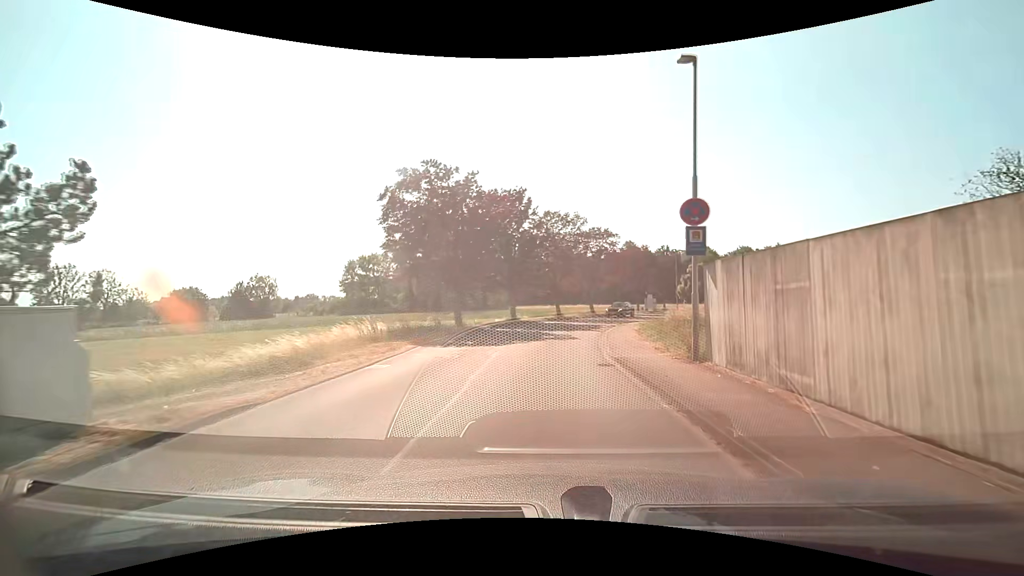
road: unclassified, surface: asphalt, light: Day
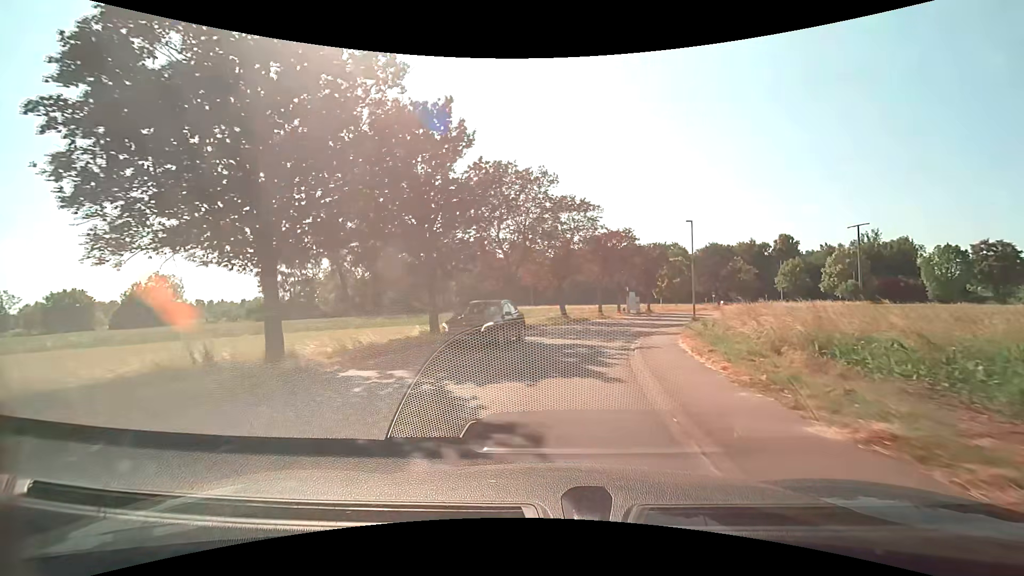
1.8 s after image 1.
(+0.6, +16.7) m; +5°
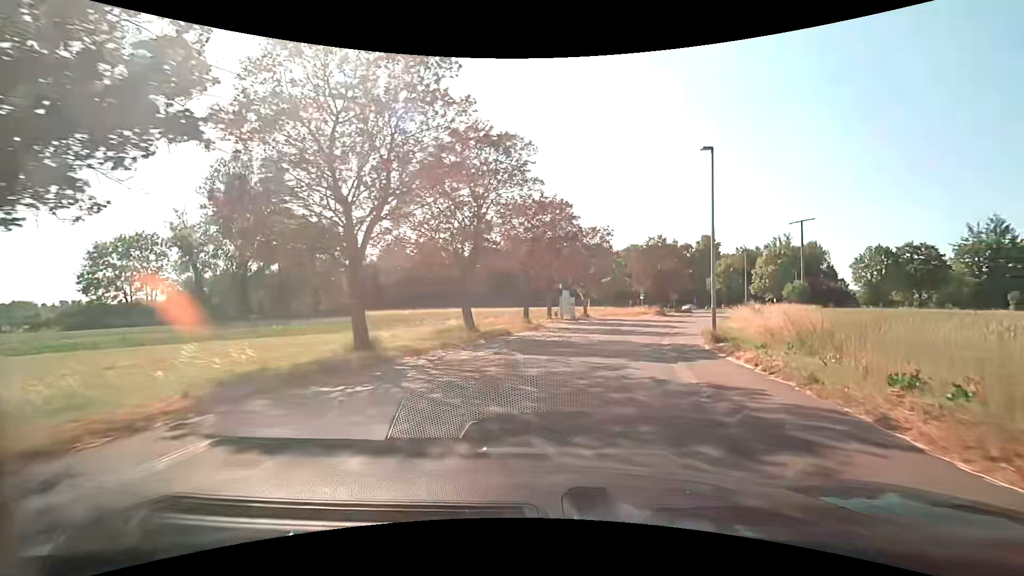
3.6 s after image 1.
(+0.8, +16.1) m; +9°
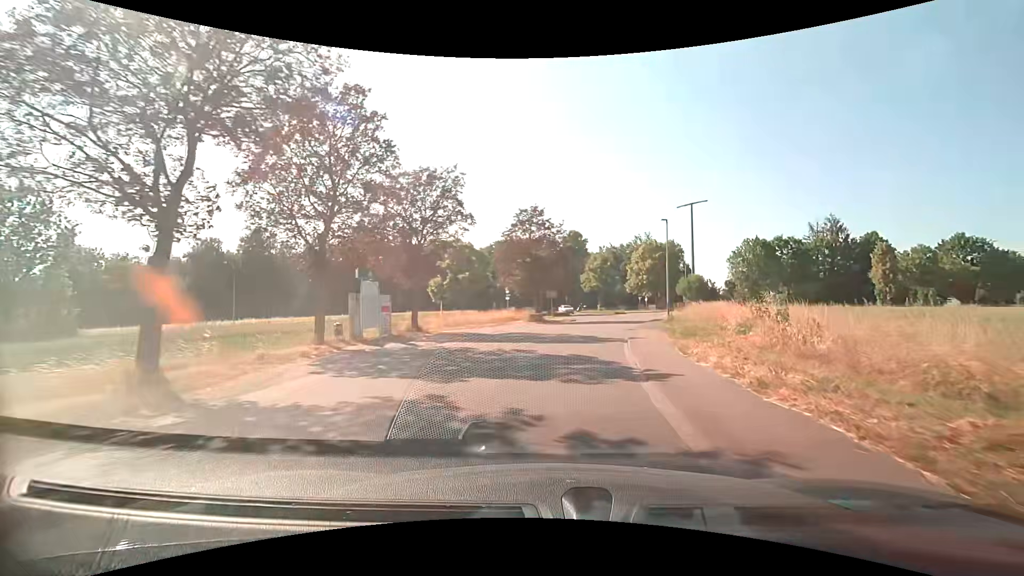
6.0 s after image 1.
(+3.3, +20.8) m; +16°
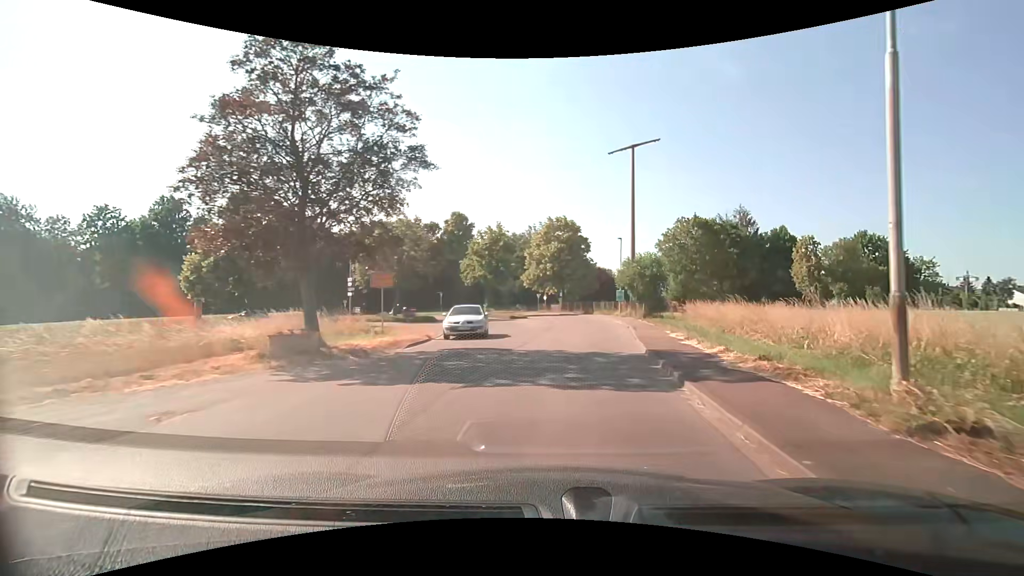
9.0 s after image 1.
(+2.6, +26.8) m; +13°
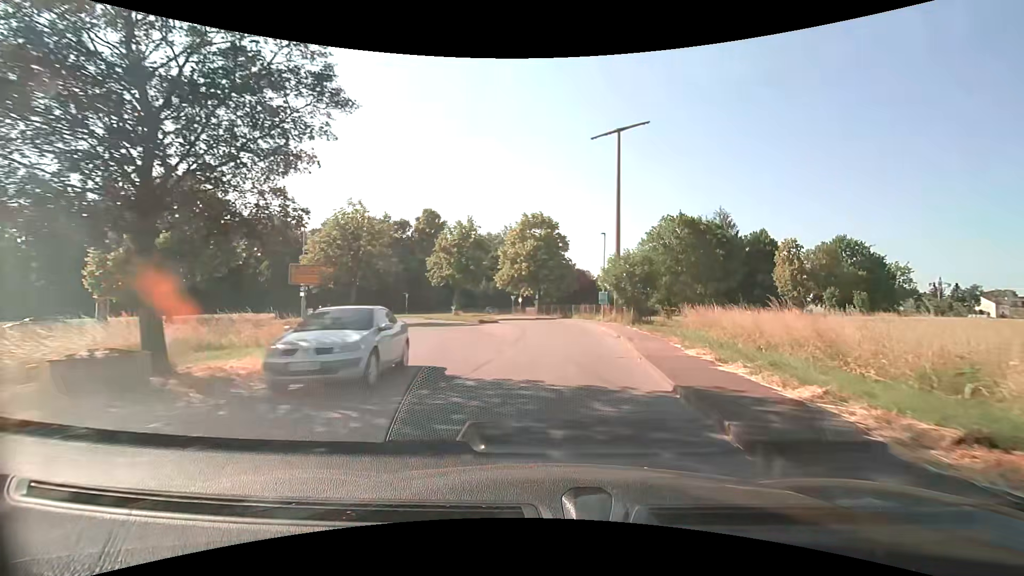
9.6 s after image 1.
(+0.1, +5.0) m; +2°
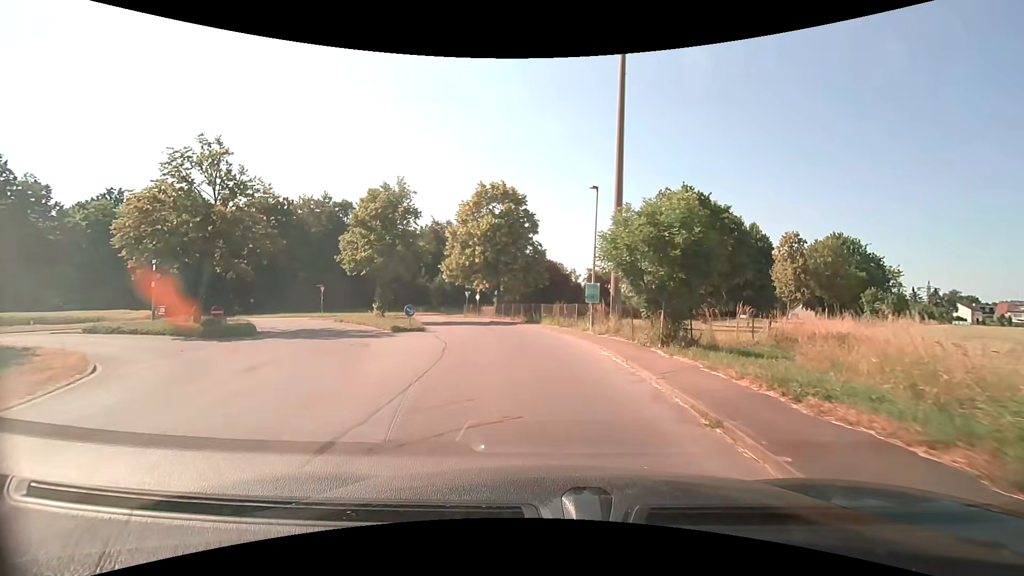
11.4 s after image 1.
(+0.7, +14.4) m; +4°
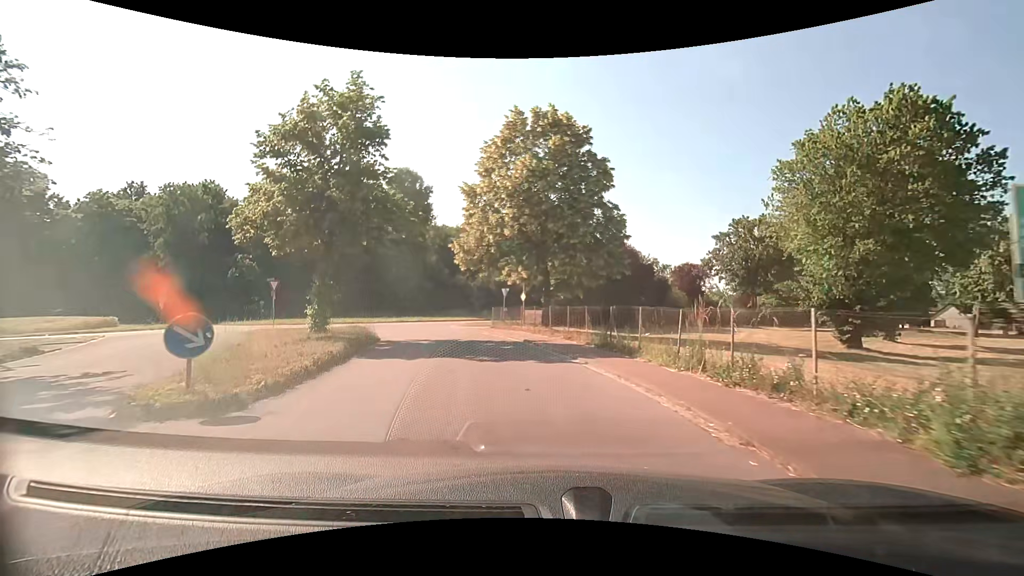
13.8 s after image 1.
(-0.8, +17.9) m; -7°
